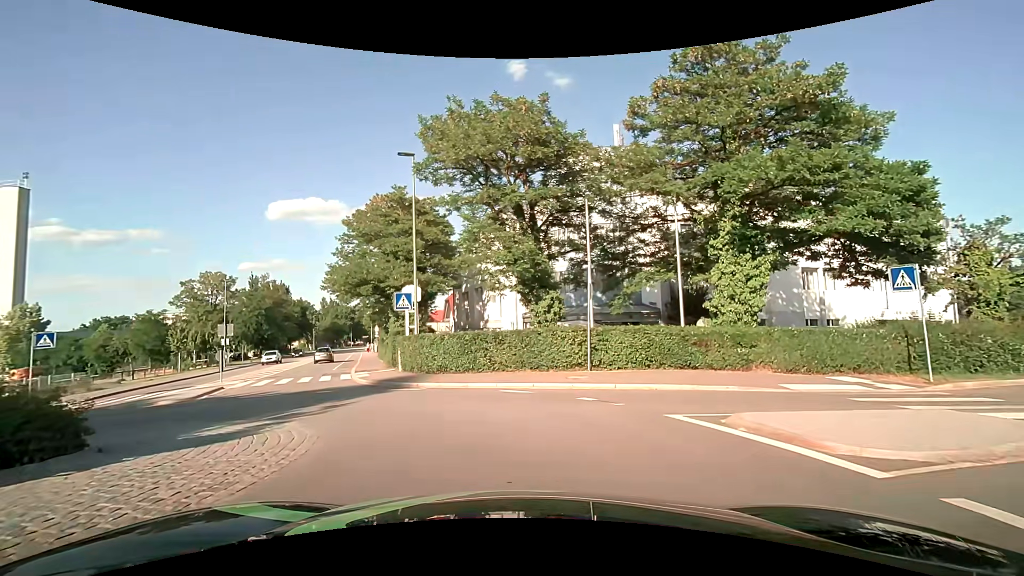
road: tertiary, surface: asphalt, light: Day
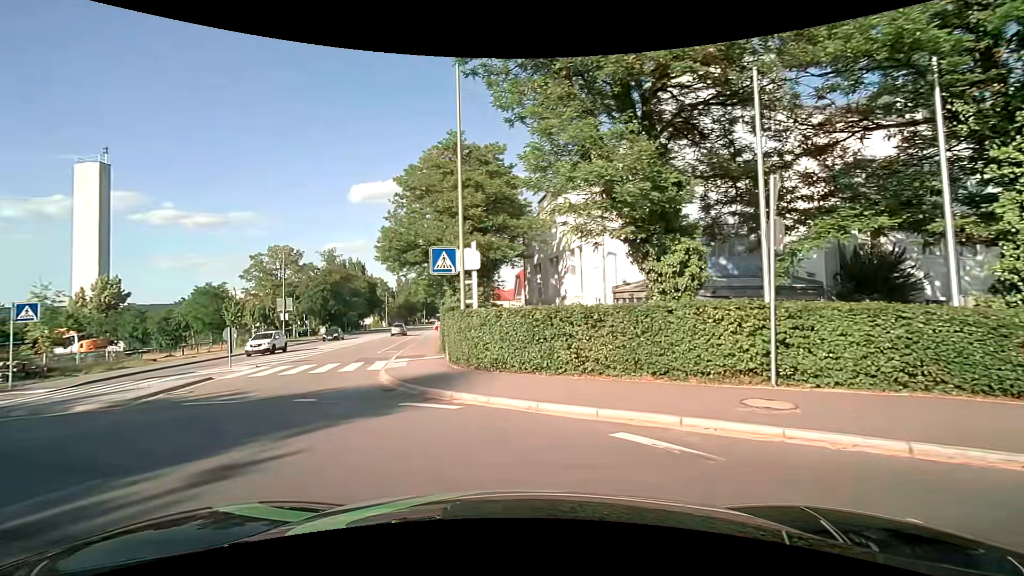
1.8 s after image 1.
(-0.4, +7.7) m; -9°
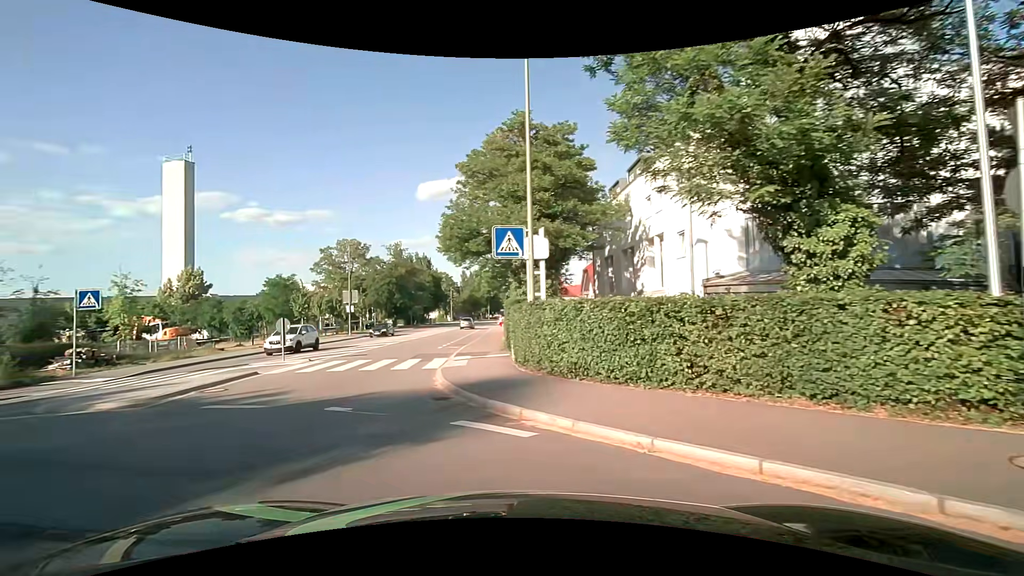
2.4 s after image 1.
(-0.1, +2.6) m; -6°
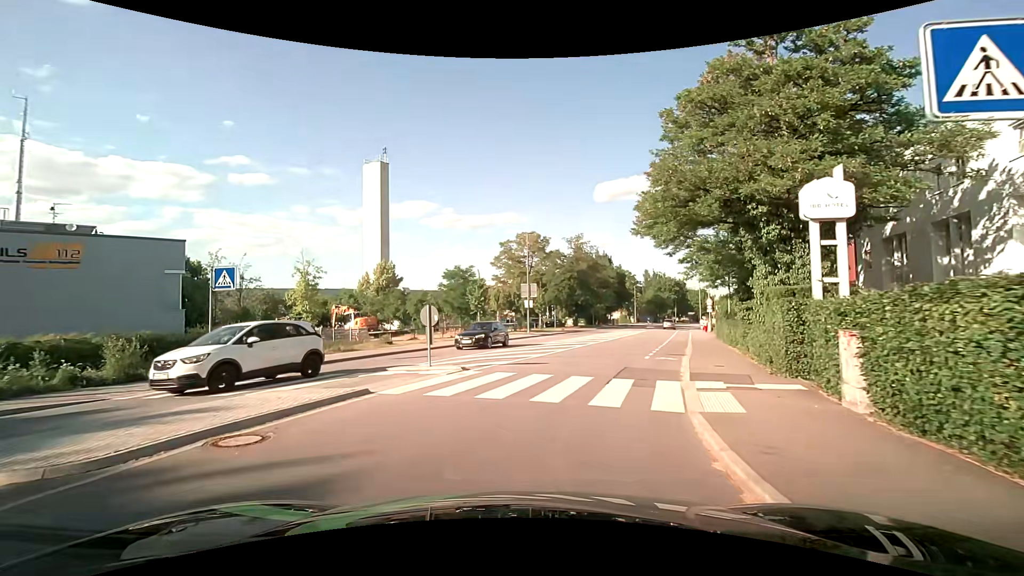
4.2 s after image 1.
(-1.7, +7.9) m; -21°
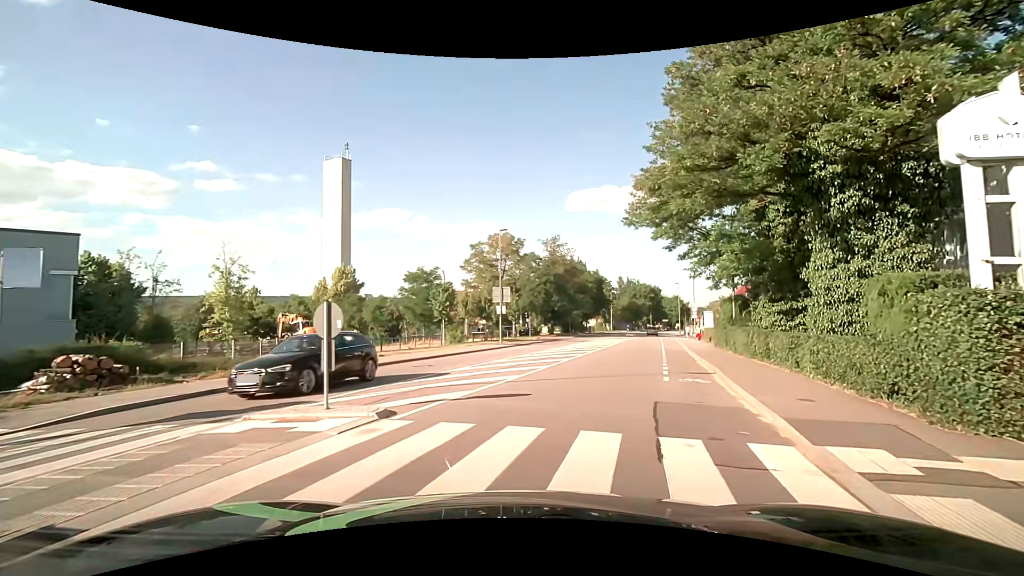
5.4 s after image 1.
(+0.1, +5.9) m; +3°
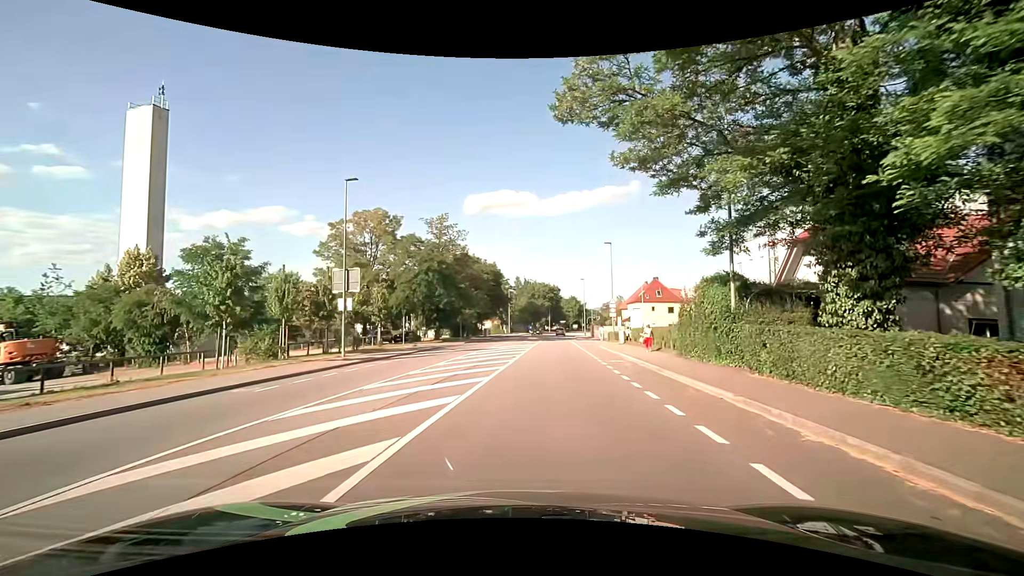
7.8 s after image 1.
(+2.0, +15.8) m; +12°
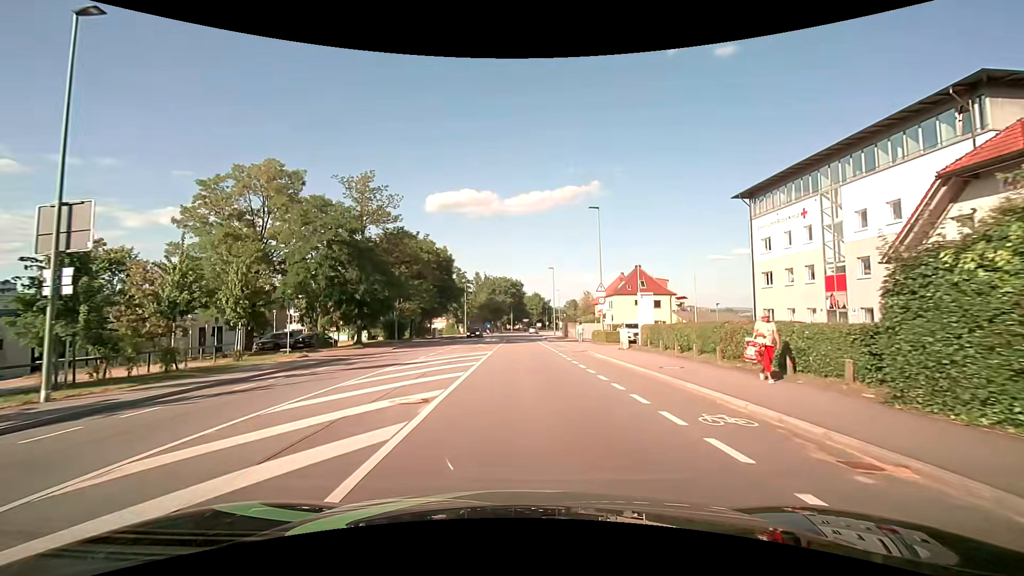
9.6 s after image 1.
(+0.7, +15.5) m; +4°
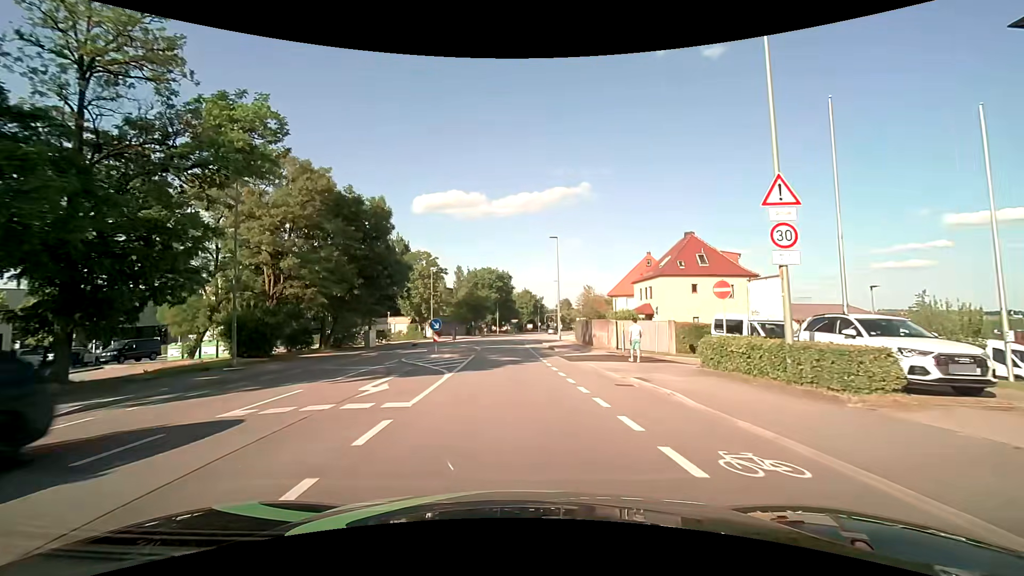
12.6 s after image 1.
(+0.4, +26.6) m; +1°
(0, +10) (0, +20) (0, +30) (-1, +40) (-1, +50) (-1, +60) (0, +70) (+1, +80) (+2, +90) (+3, +100) m
